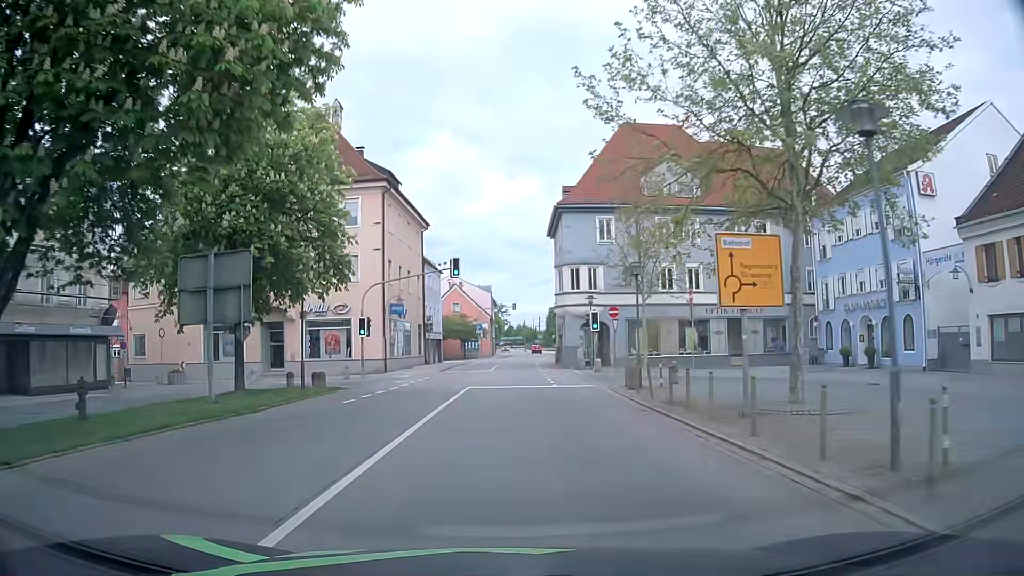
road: primary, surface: asphalt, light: Day
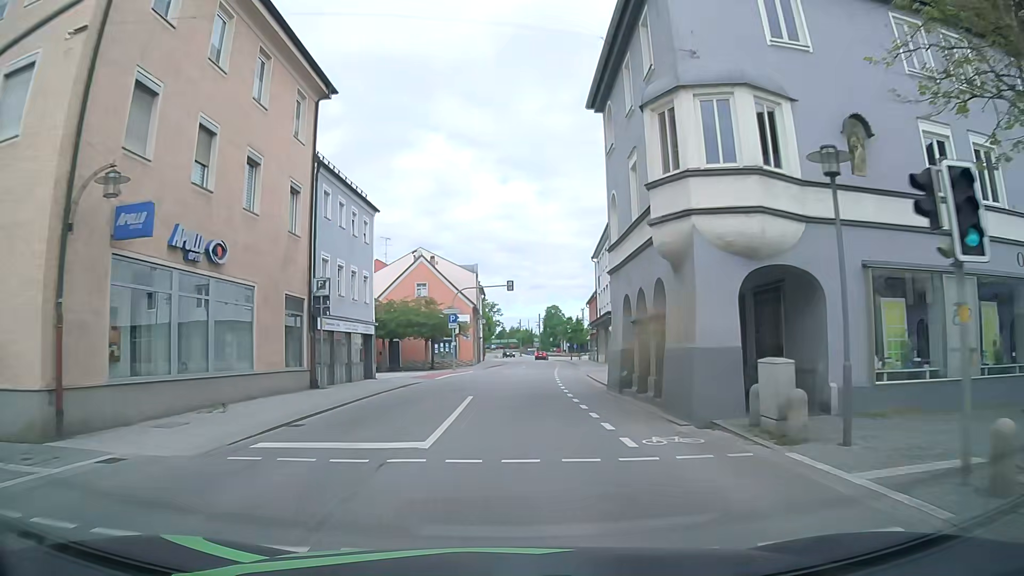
(0.0, +29.0) m; +1°
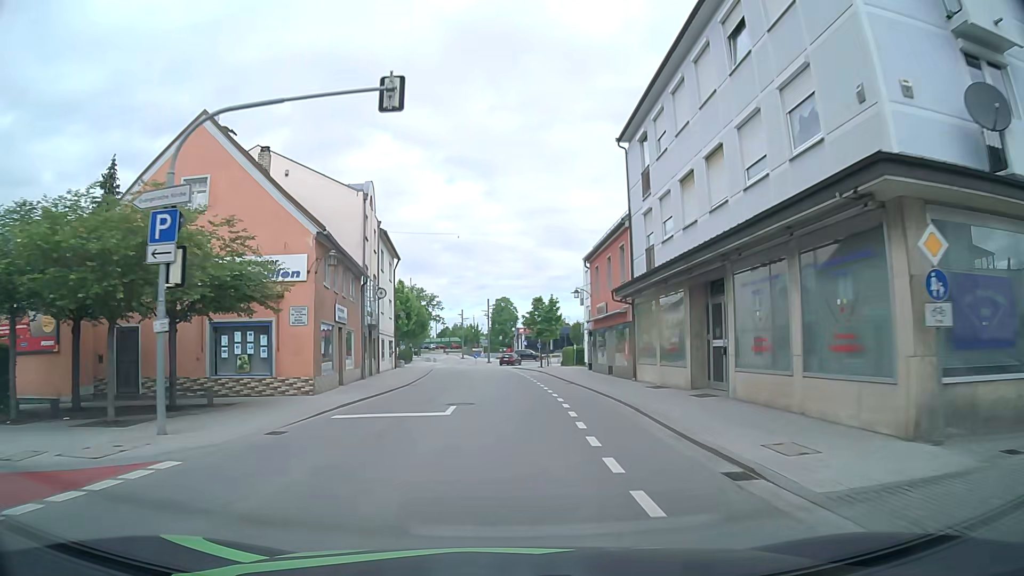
(+0.7, +36.2) m; +4°
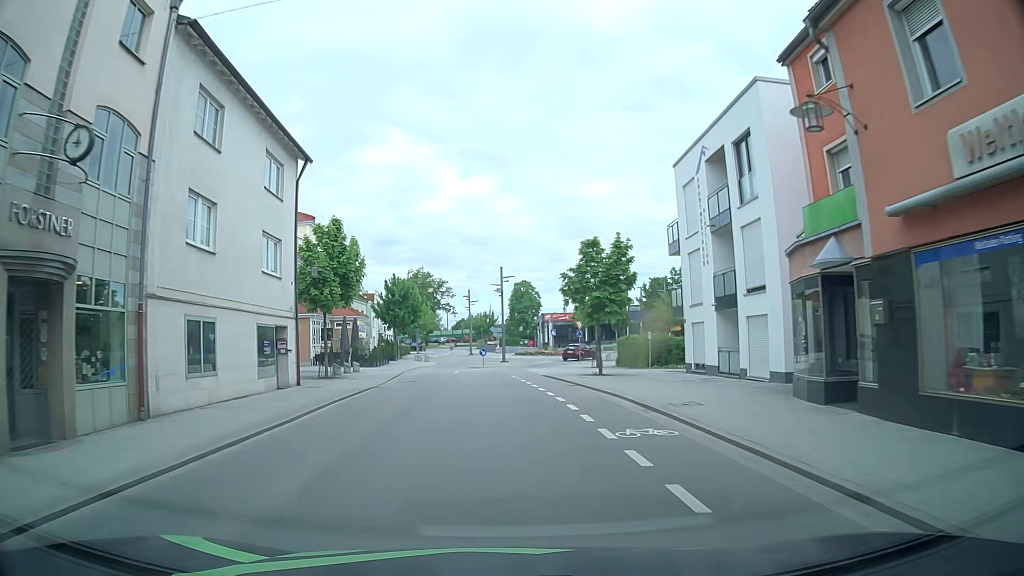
(-0.3, +28.0) m; -1°
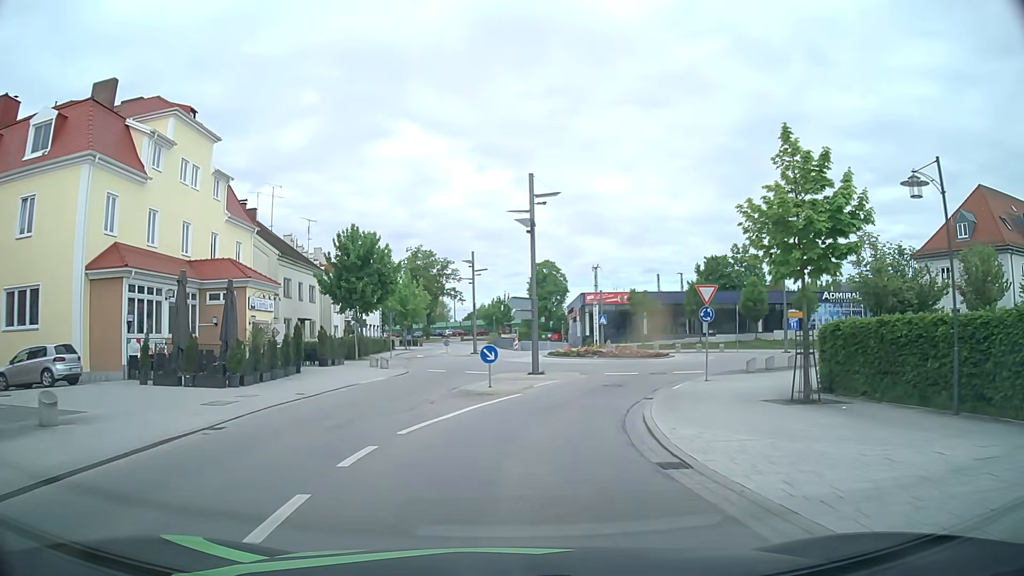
(-1.0, +30.5) m; -1°
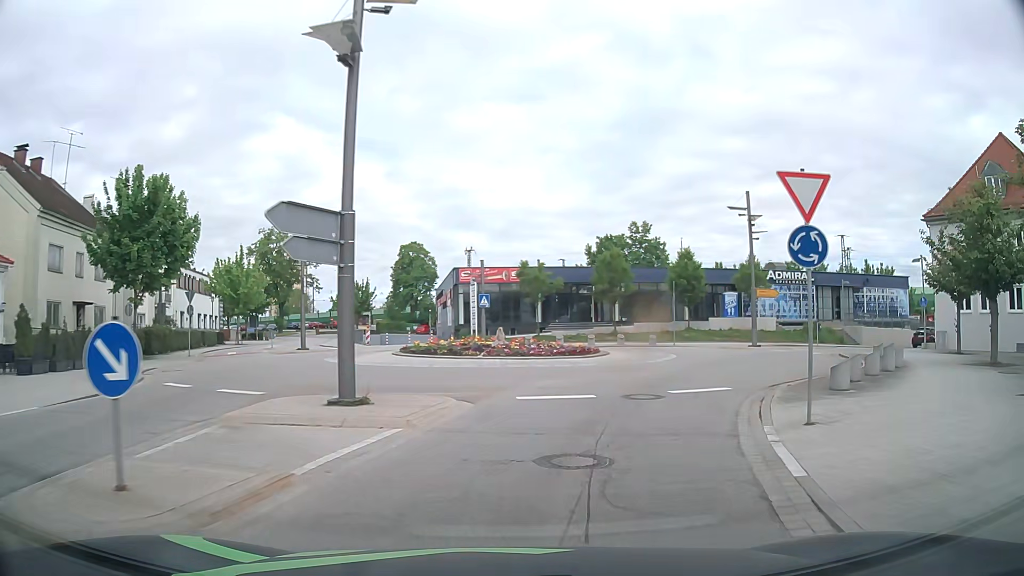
(+1.0, +16.1) m; +9°
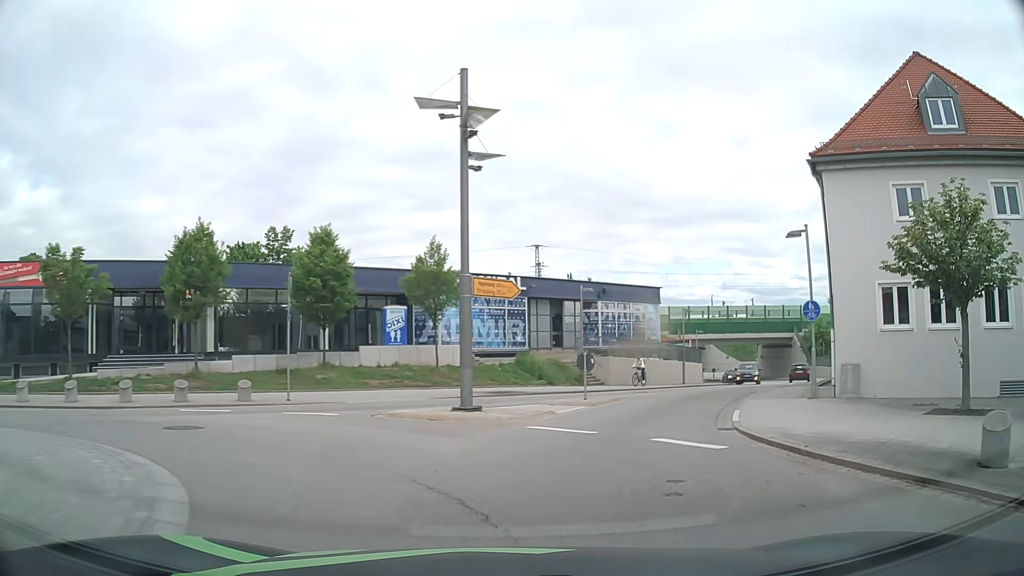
(+5.4, +19.7) m; +29°
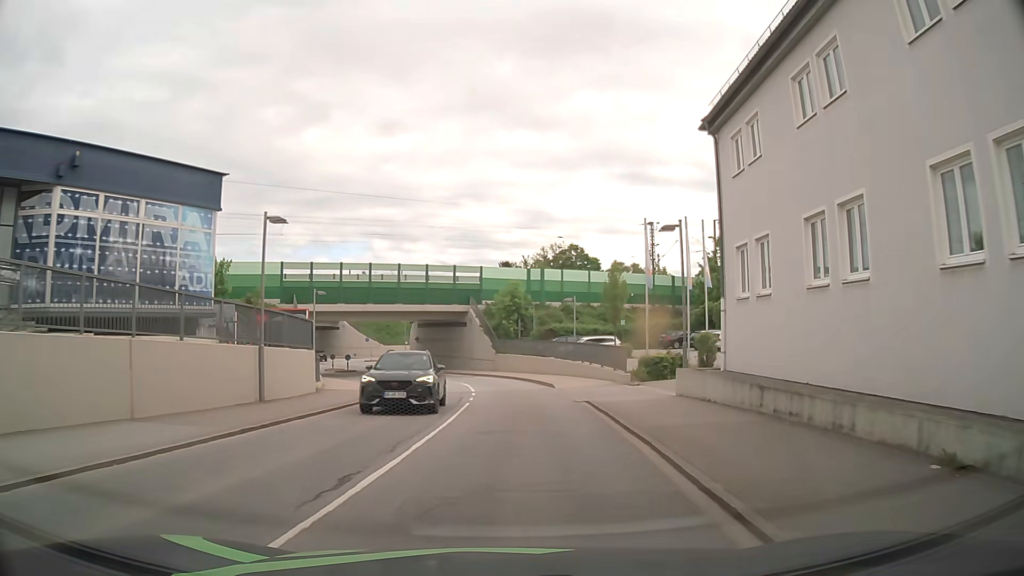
(+8.3, +26.8) m; +31°
(0, +10) (+1, +20) (0, +30) (-1, +40) (-3, +50) (-7, +59) (-11, +68) (-16, +77) (-21, +85) (-26, +94) m
